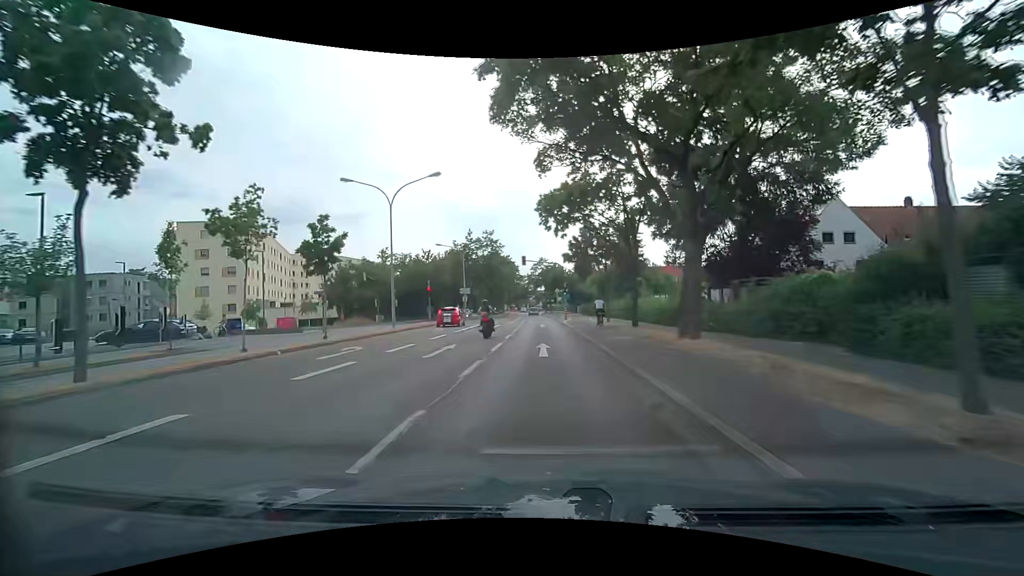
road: primary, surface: asphalt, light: Day
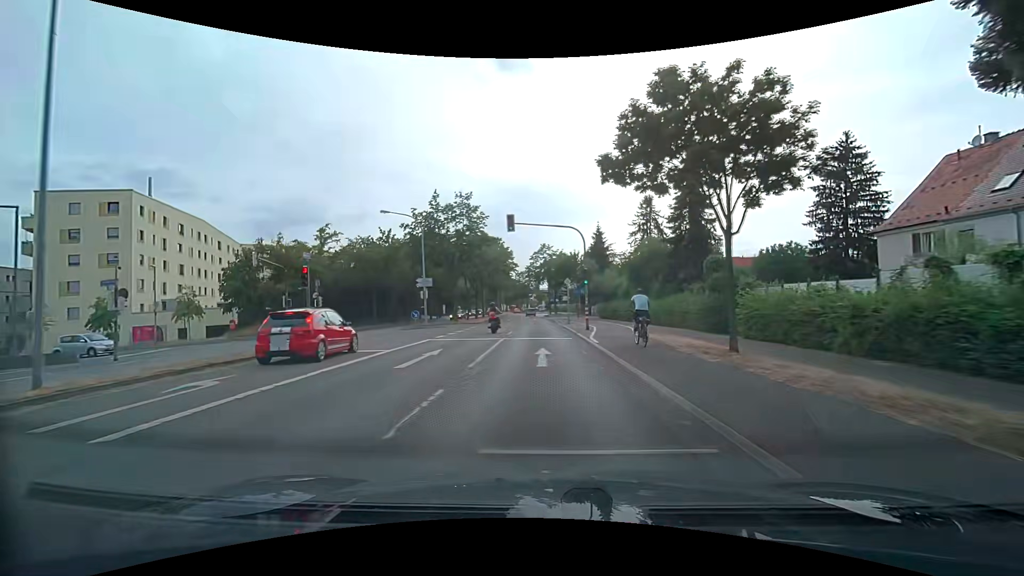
(-0.1, +22.5) m; 0°
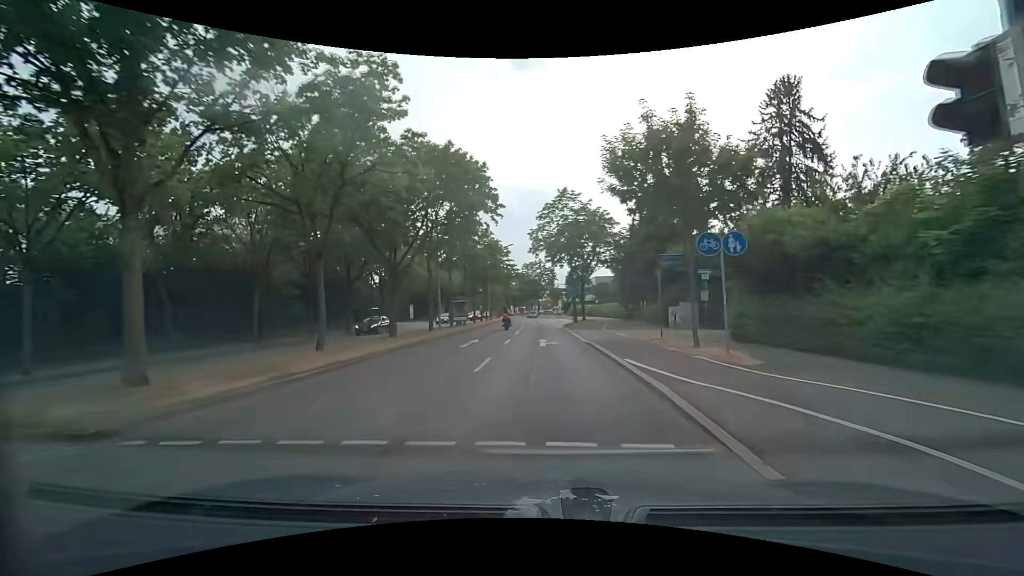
(-0.4, +37.4) m; -1°
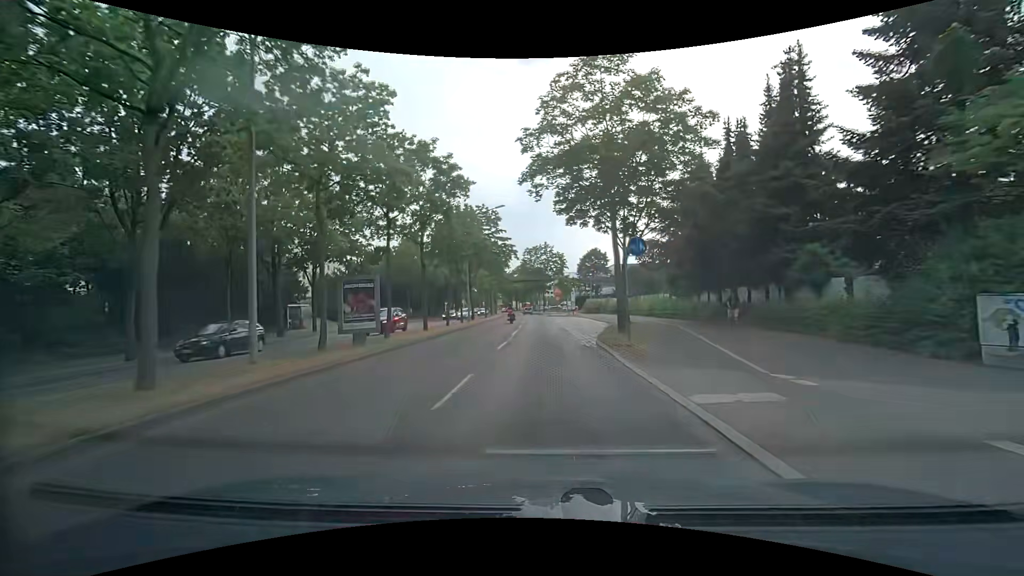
(-0.2, +22.5) m; -1°
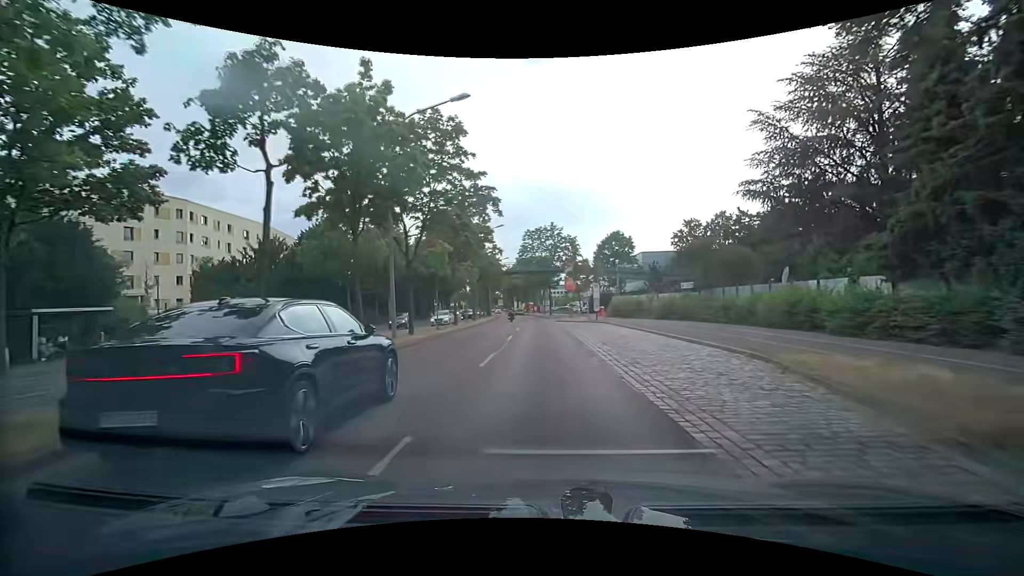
(-0.1, +22.5) m; -1°
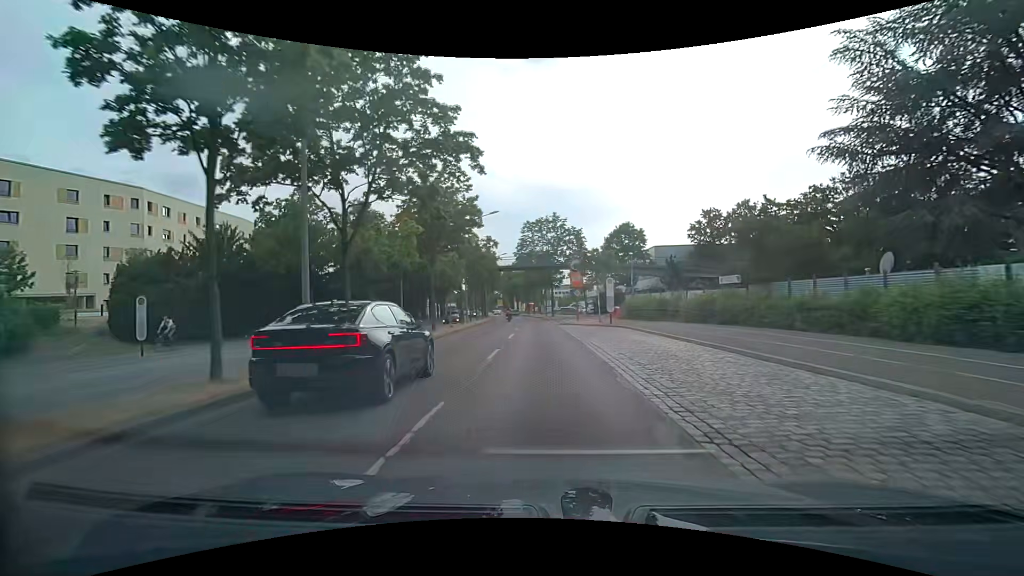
(-0.1, +7.5) m; -1°
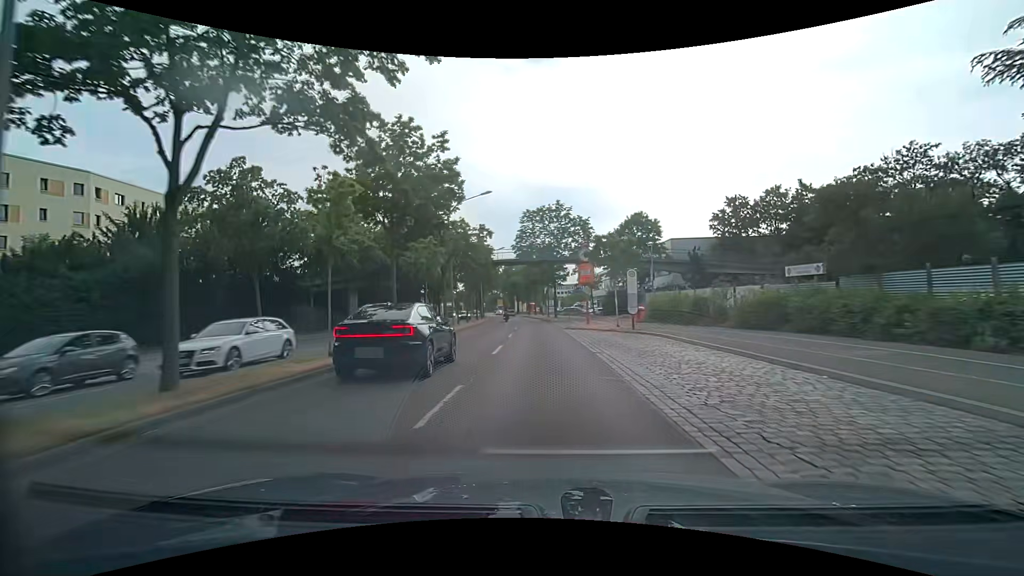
(0.0, +7.5) m; 0°
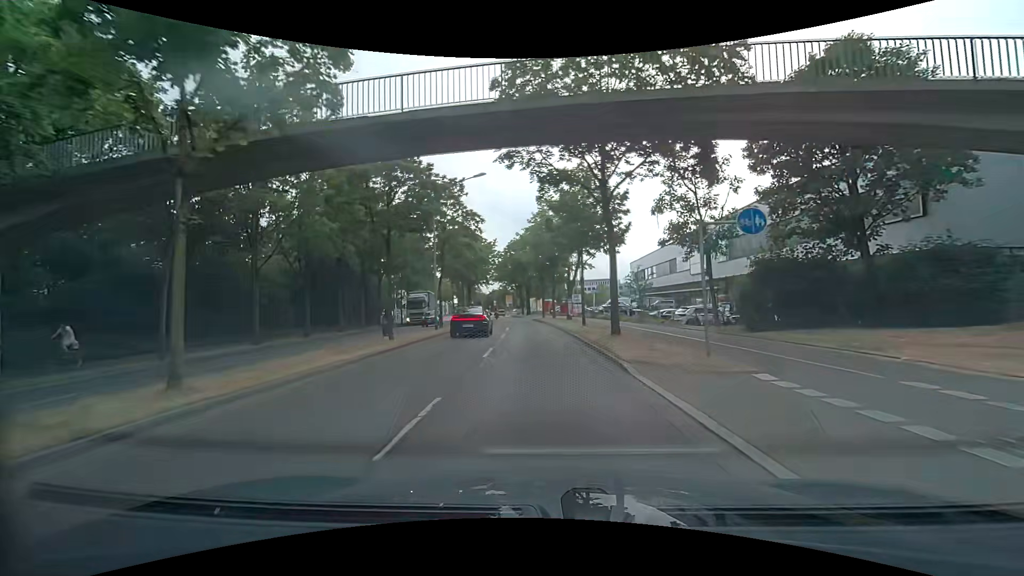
(-0.3, +37.5) m; -2°
(0, +10) (0, +20) (-1, +30) (-1, +40) (-2, +50) (-3, +60) (-4, +70) (-5, +80) (-7, +90) (-8, +100) m
